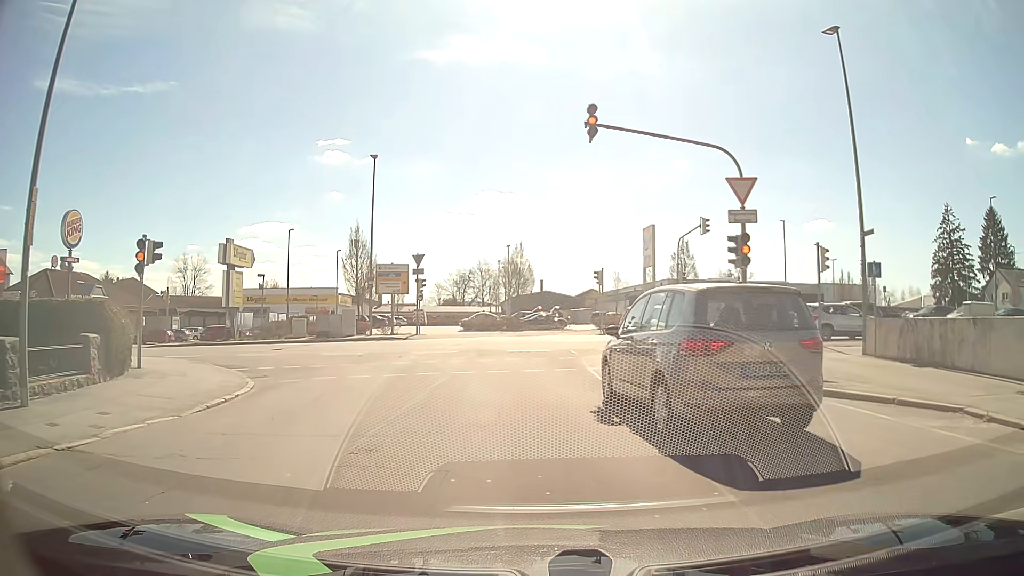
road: residential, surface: asphalt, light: Day
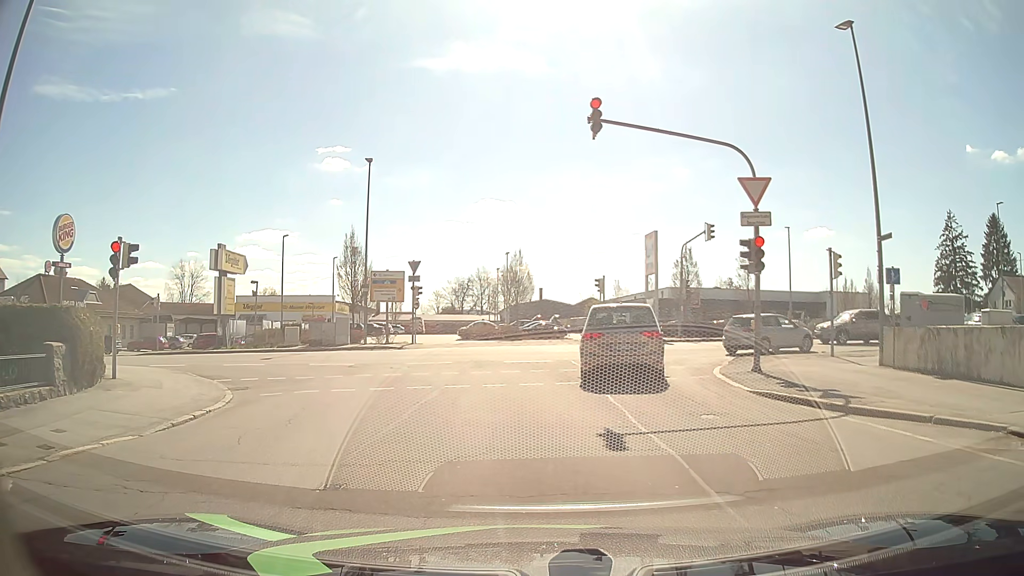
(0.0, +1.0) m; 0°
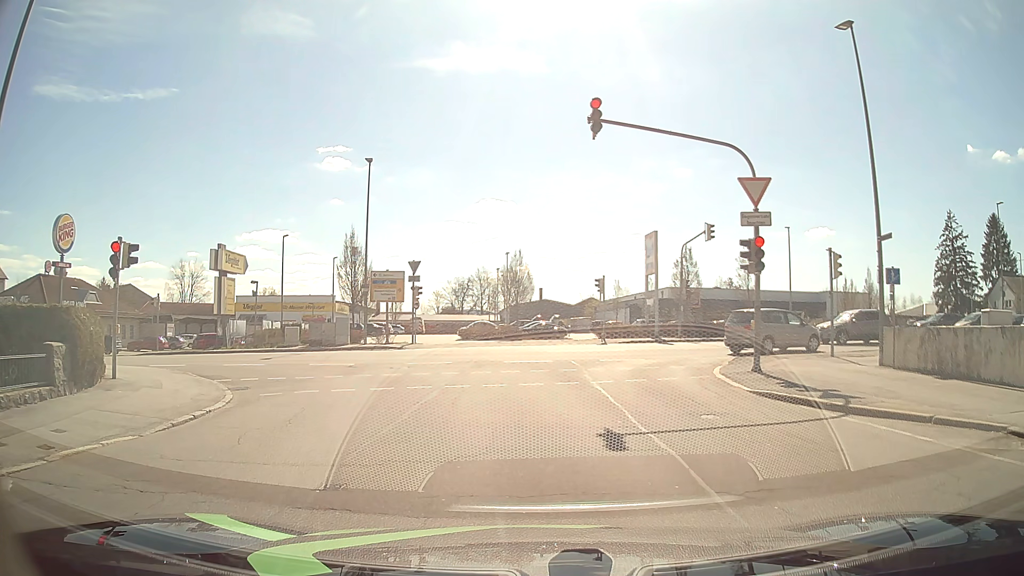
(0.0, 0.0) m; 0°
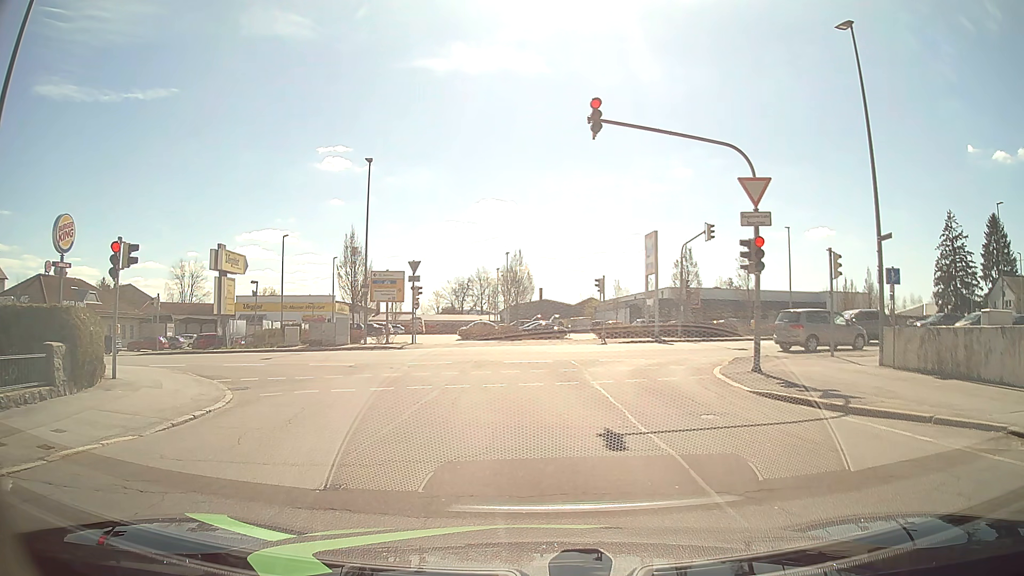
(0.0, 0.0) m; 0°
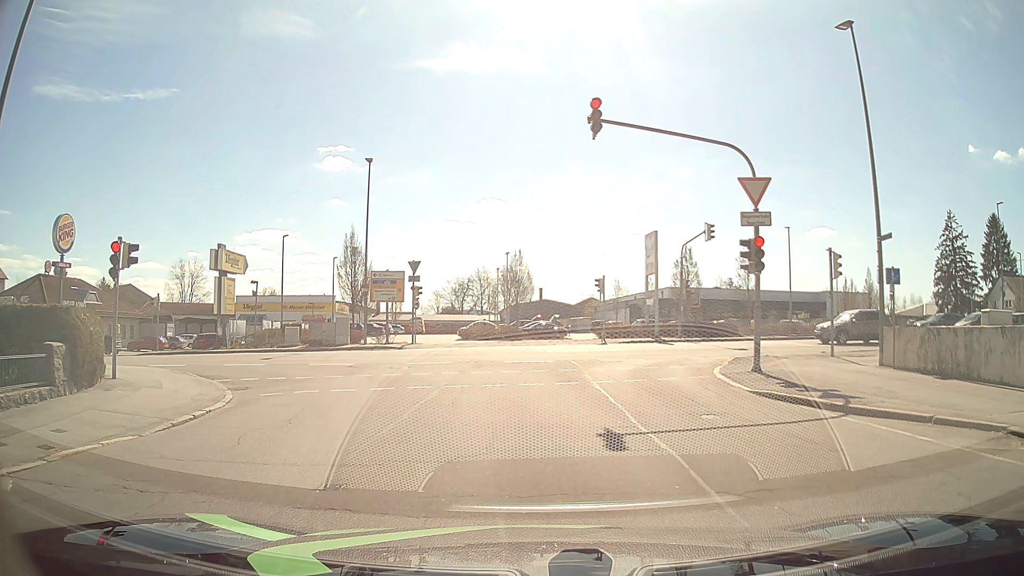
(0.0, 0.0) m; 0°
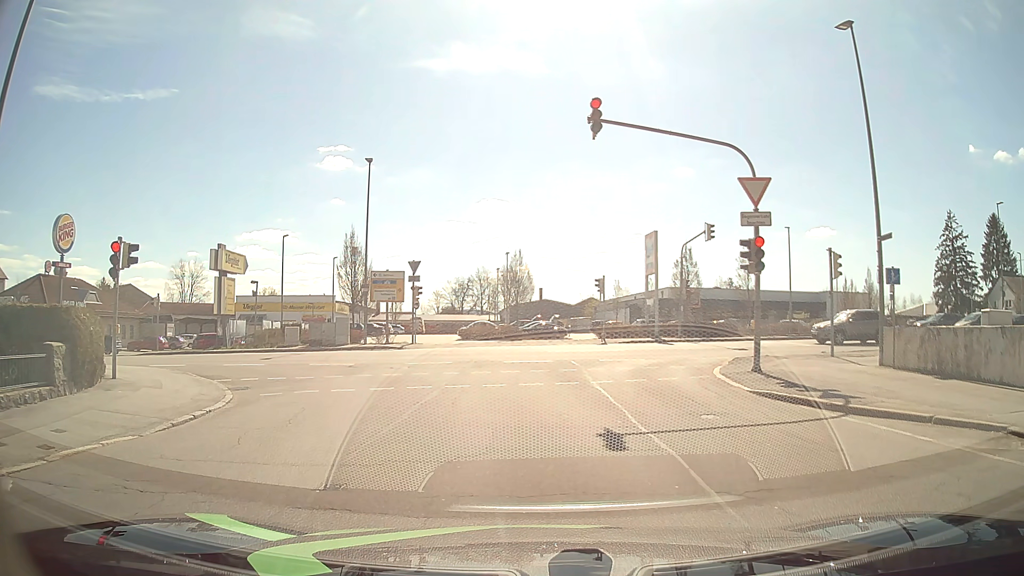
(0.0, 0.0) m; 0°
(0, +10) (-1, +20) (-7, +28) (-16, +32) (-26, +33) (-36, +32) (-46, +31) (-55, +30) (-65, +29) (-75, +28) m
